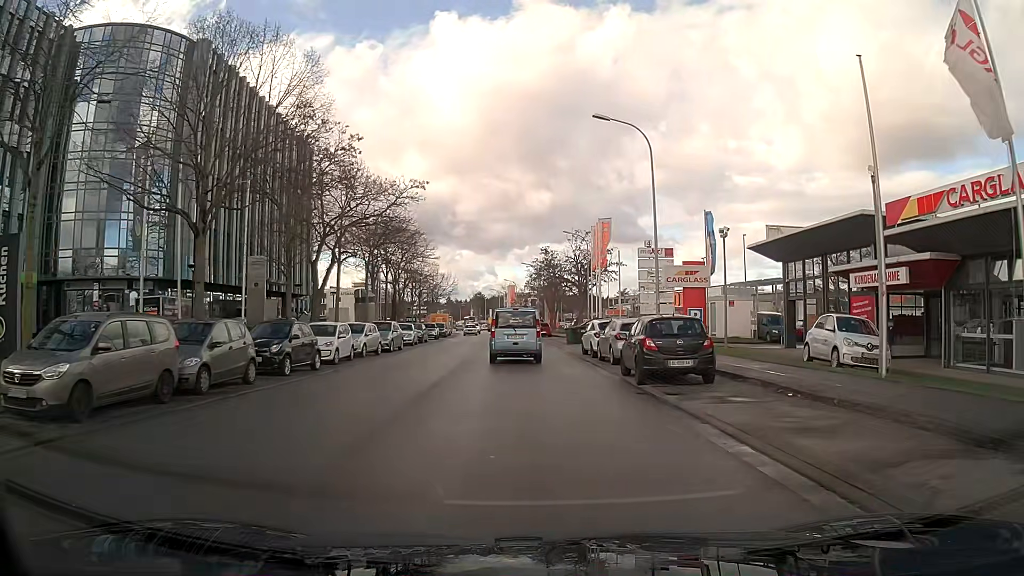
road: tertiary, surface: asphalt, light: Day
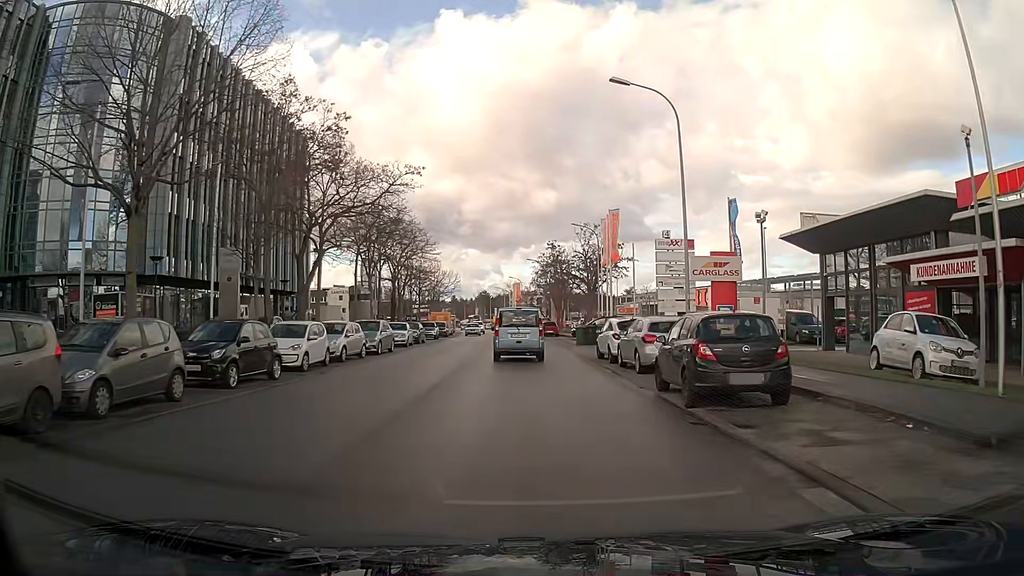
(0.0, +4.1) m; 0°
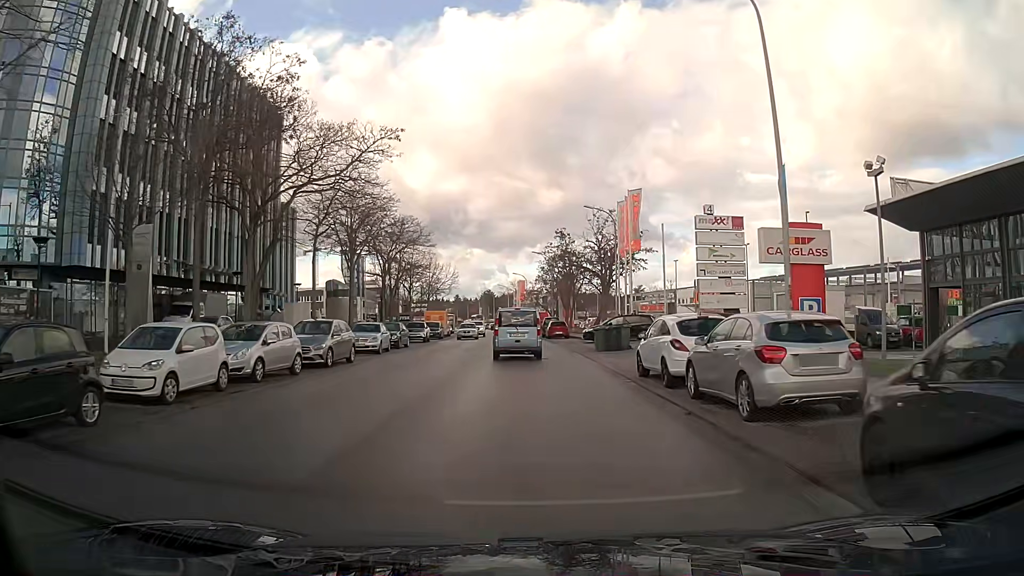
(0.0, +8.5) m; 0°
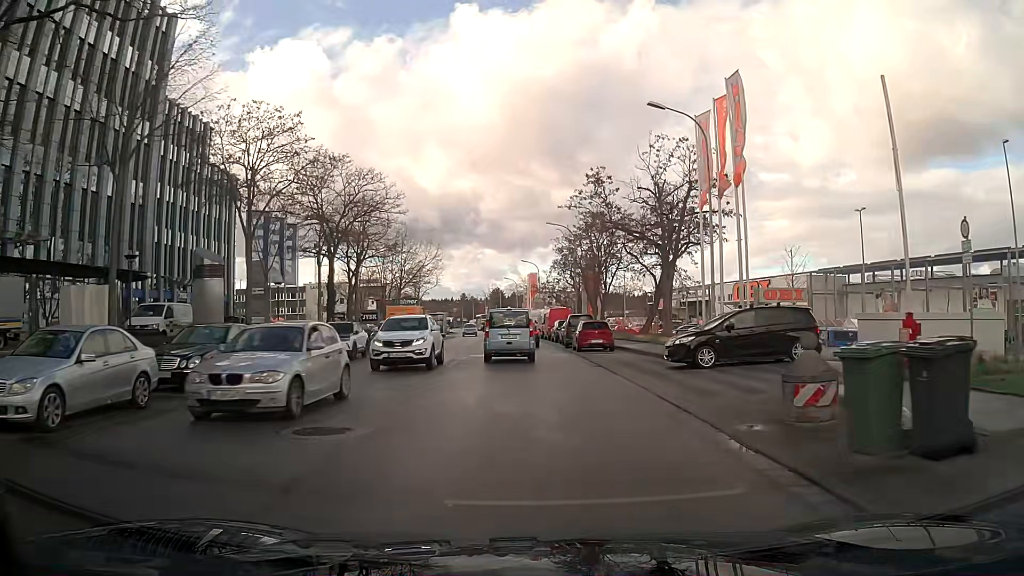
(-0.2, +23.2) m; -1°
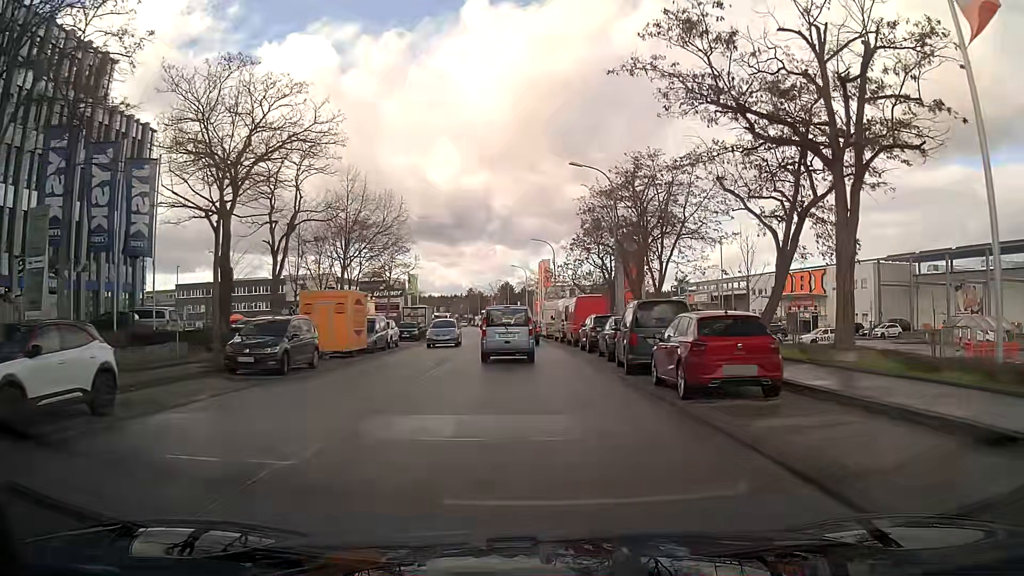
(-0.1, +19.8) m; -1°
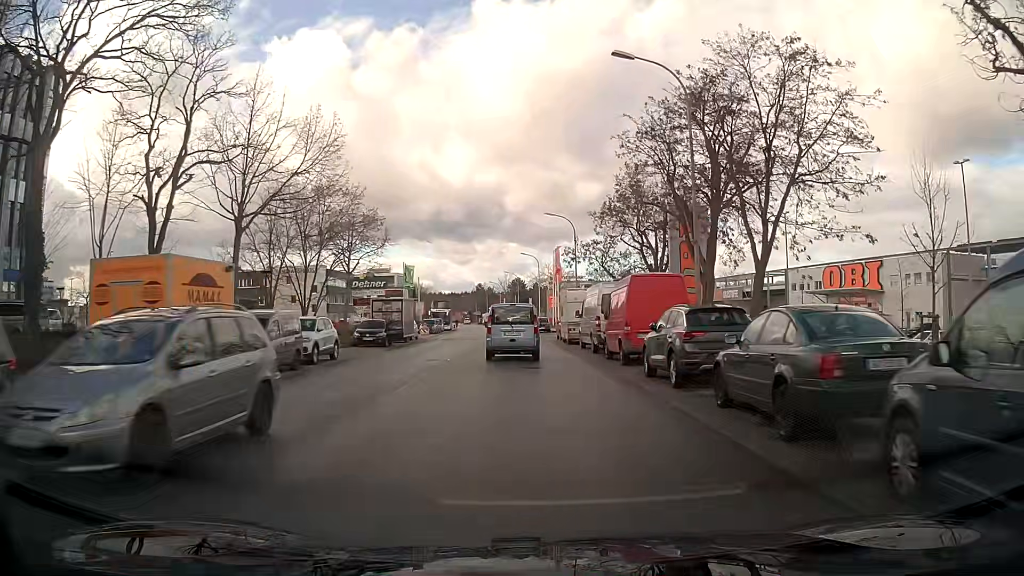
(-0.2, +14.8) m; -2°
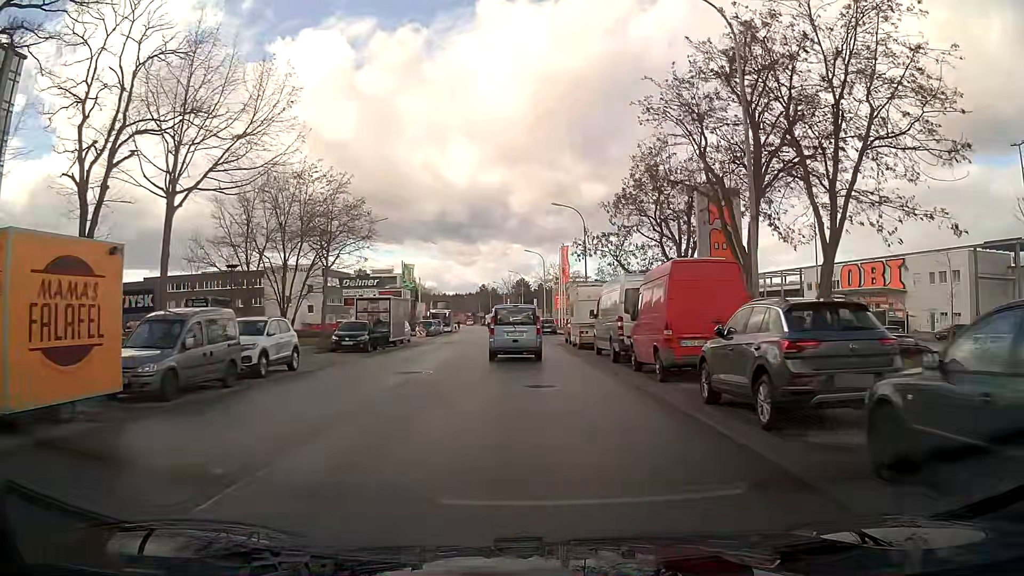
(0.0, +4.9) m; 0°
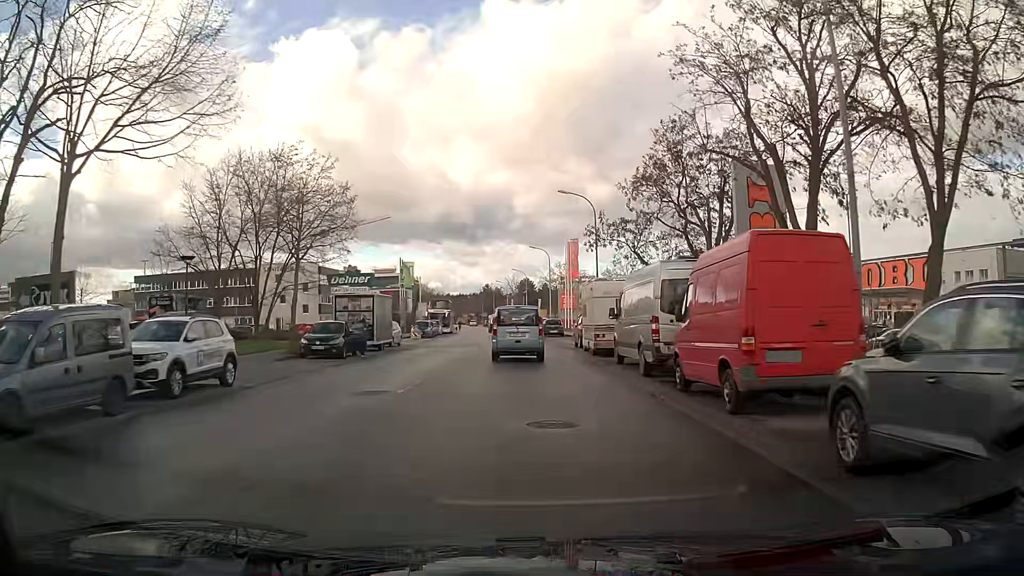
(0.0, +4.9) m; 0°
